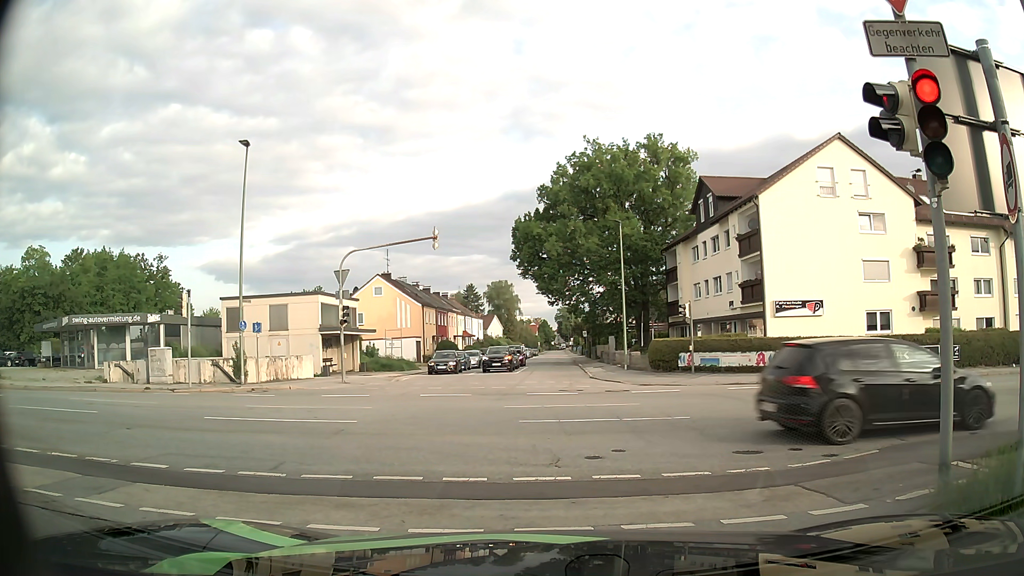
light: Day
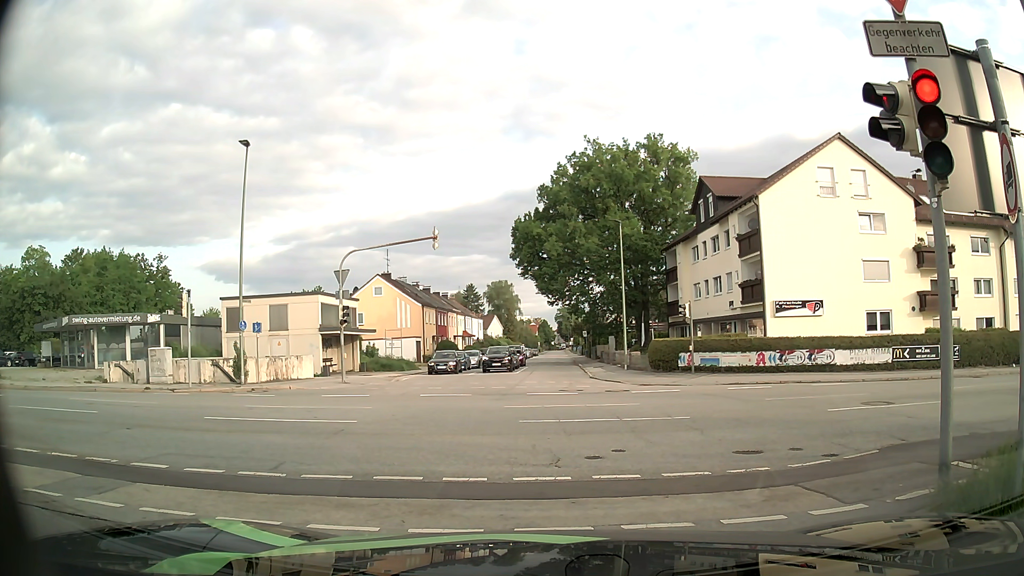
(0.0, 0.0) m; 0°
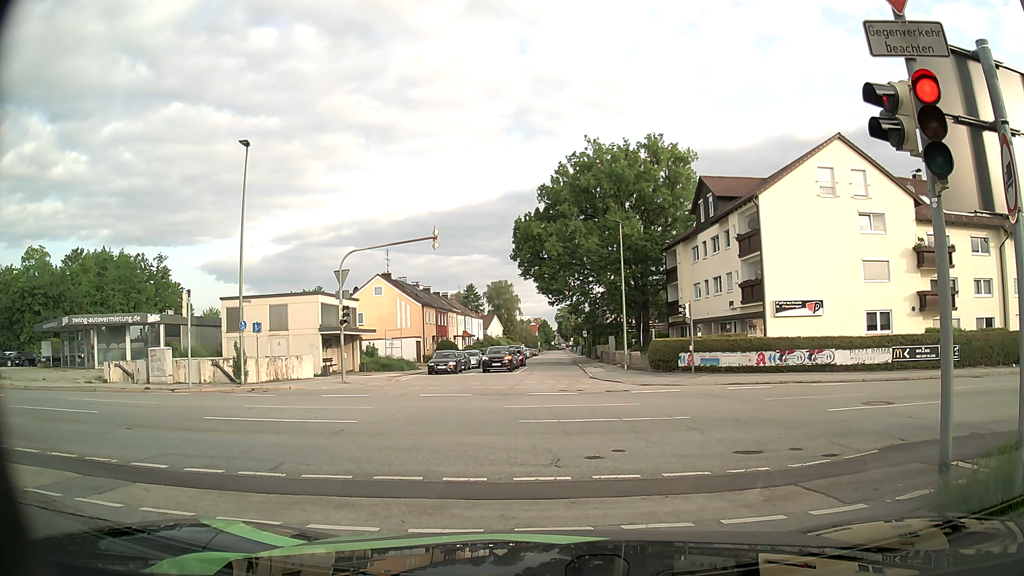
(0.0, 0.0) m; 0°
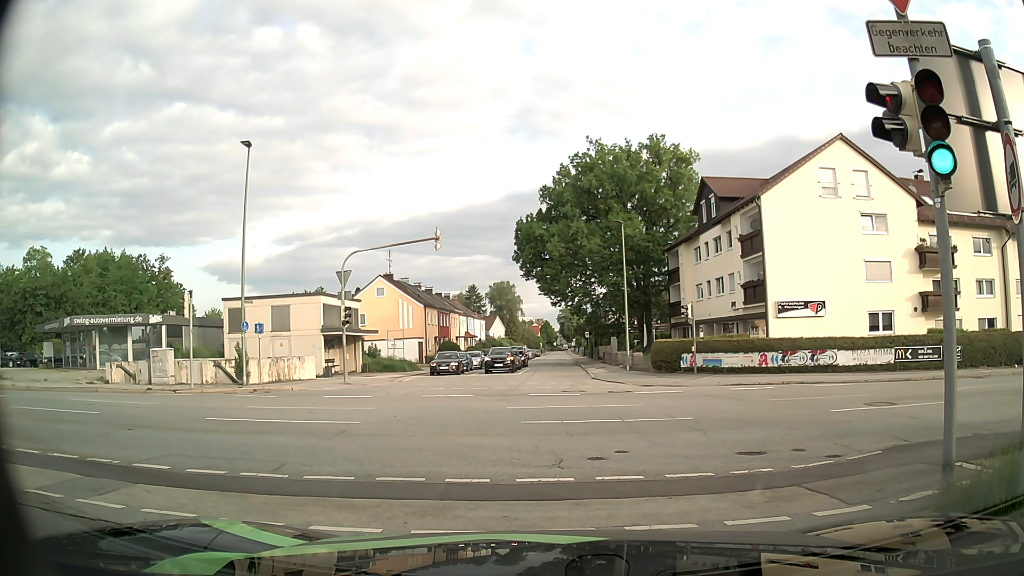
(0.0, 0.0) m; 0°
